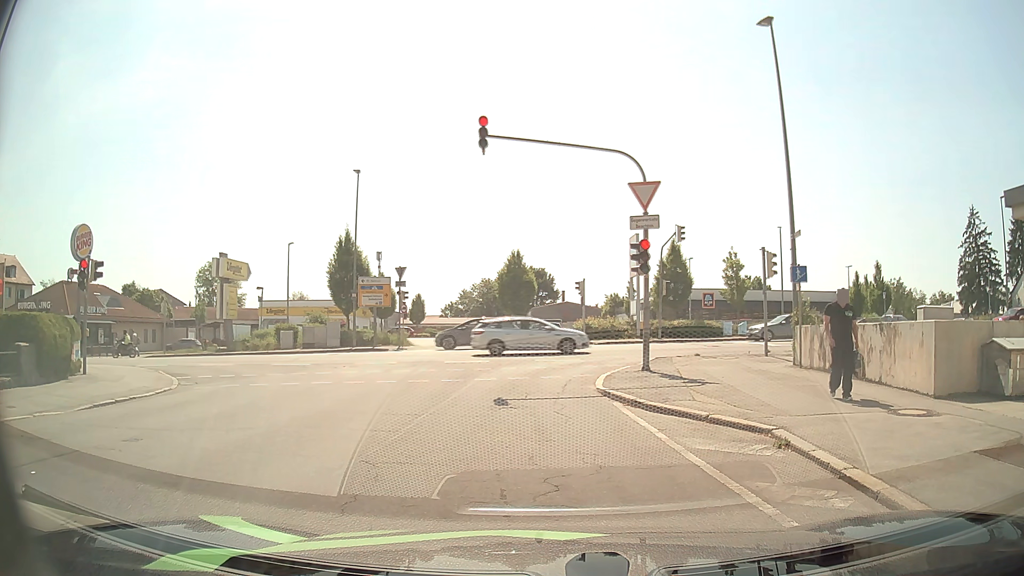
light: Day
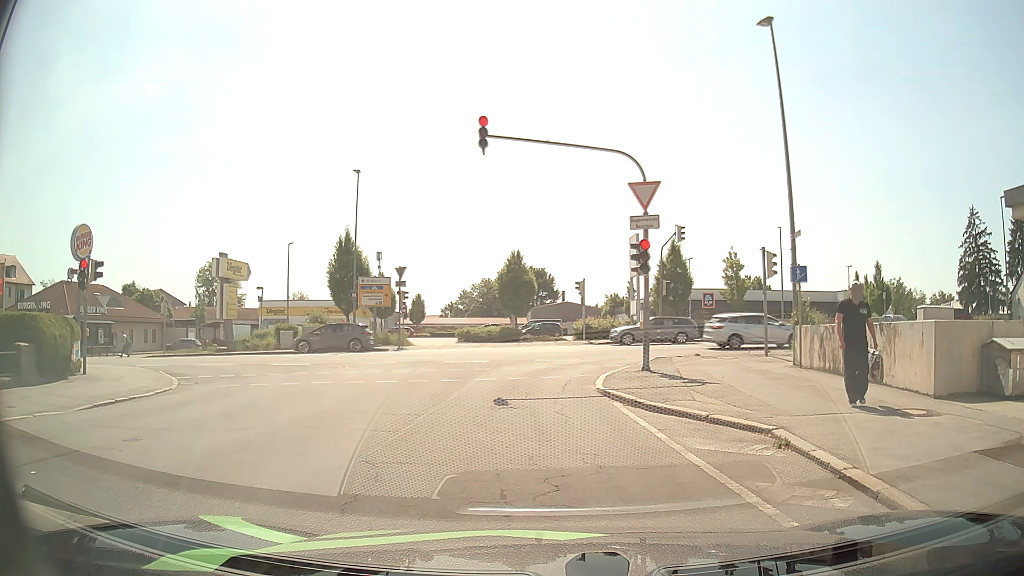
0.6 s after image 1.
(0.0, 0.0) m; 0°
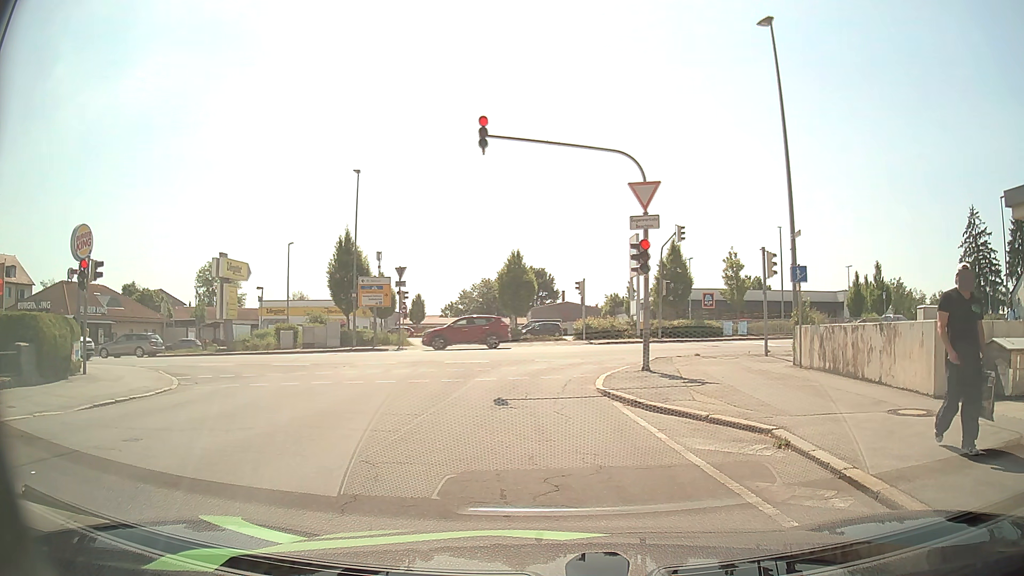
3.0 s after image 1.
(0.0, 0.0) m; 0°
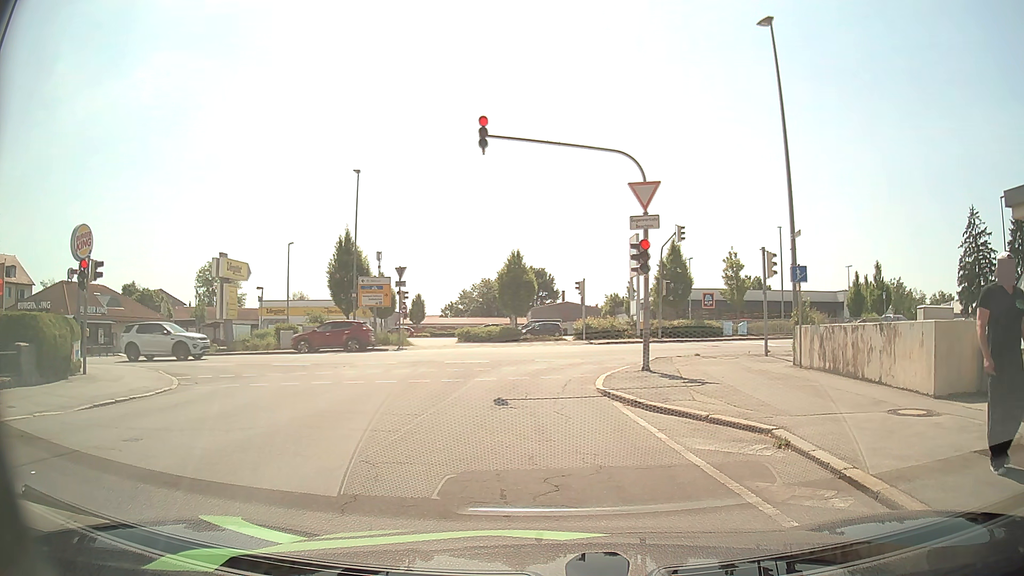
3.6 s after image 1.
(0.0, 0.0) m; 0°
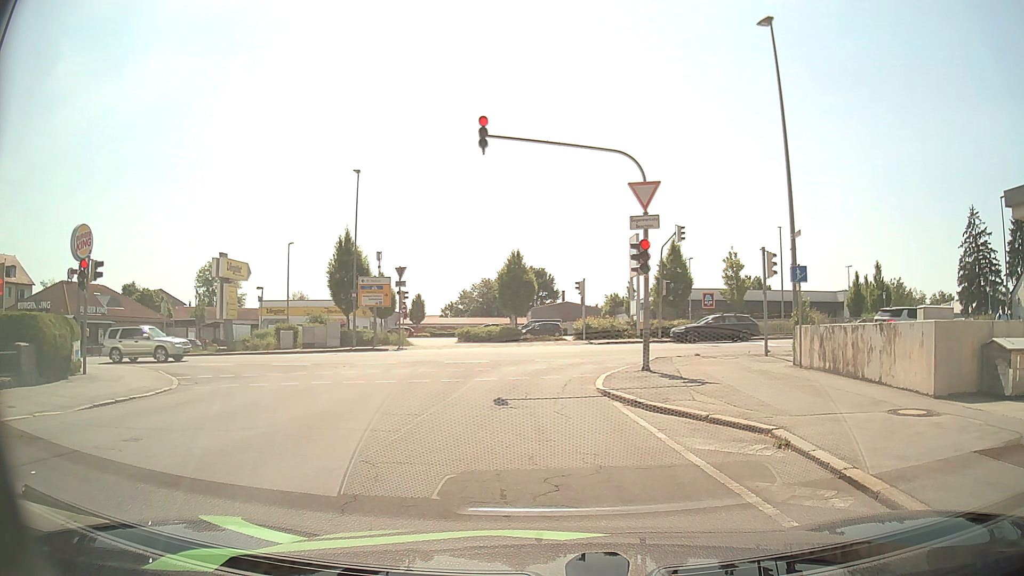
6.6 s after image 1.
(0.0, 0.0) m; 0°
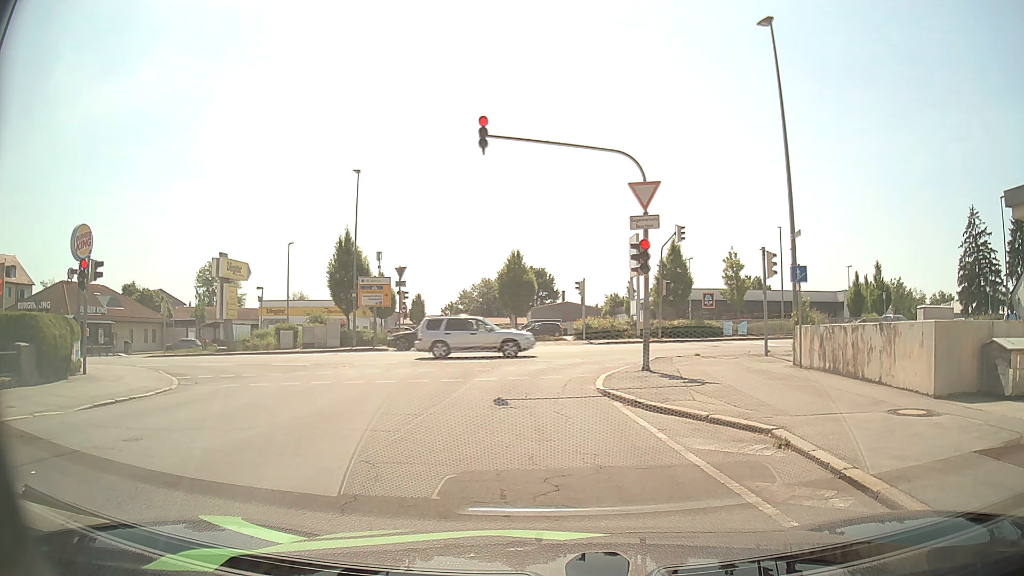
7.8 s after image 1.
(0.0, 0.0) m; 0°
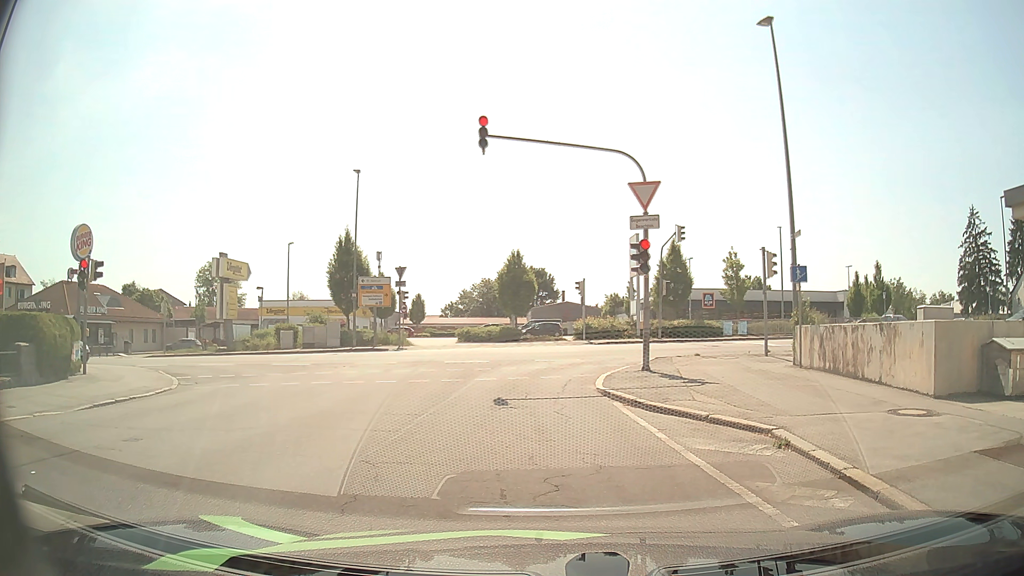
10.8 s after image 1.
(0.0, 0.0) m; 0°
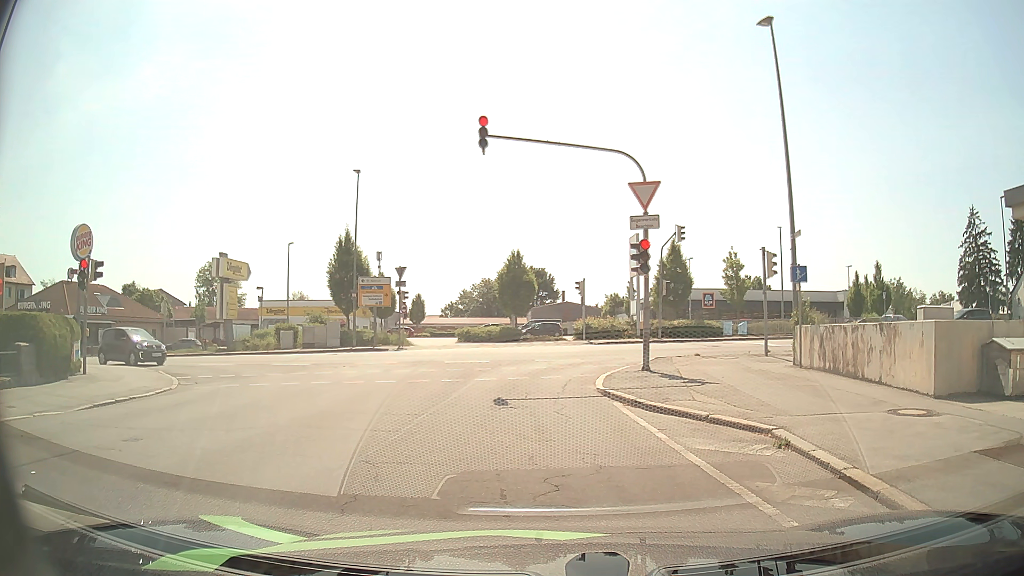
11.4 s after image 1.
(0.0, 0.0) m; 0°
(-1, +10) (-1, +20) (+4, +28) (+14, +30) (+24, +30) (+34, +31) (+44, +32) (+54, +32) (+64, +32) (+74, +32) m
